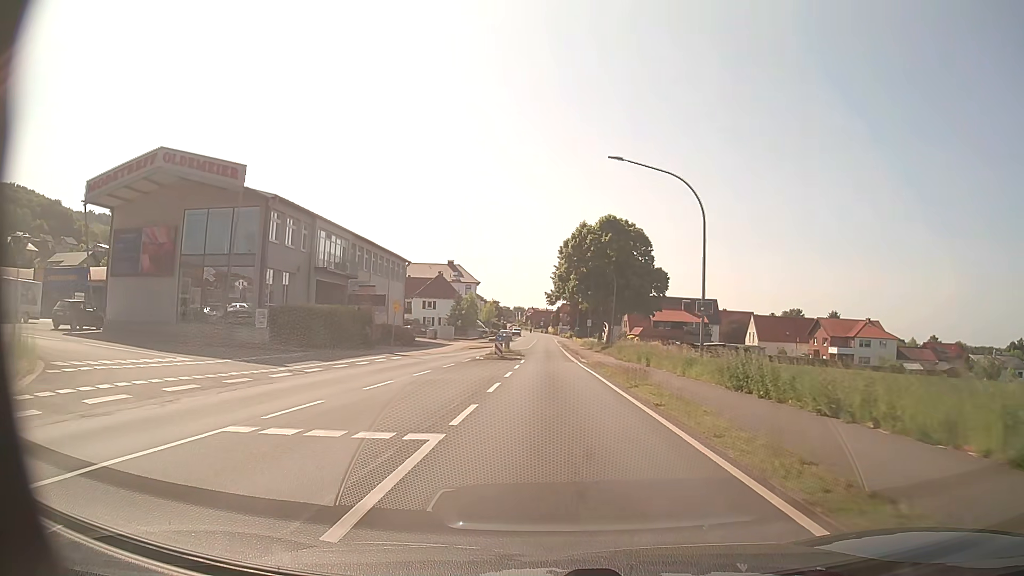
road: primary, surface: asphalt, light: Day
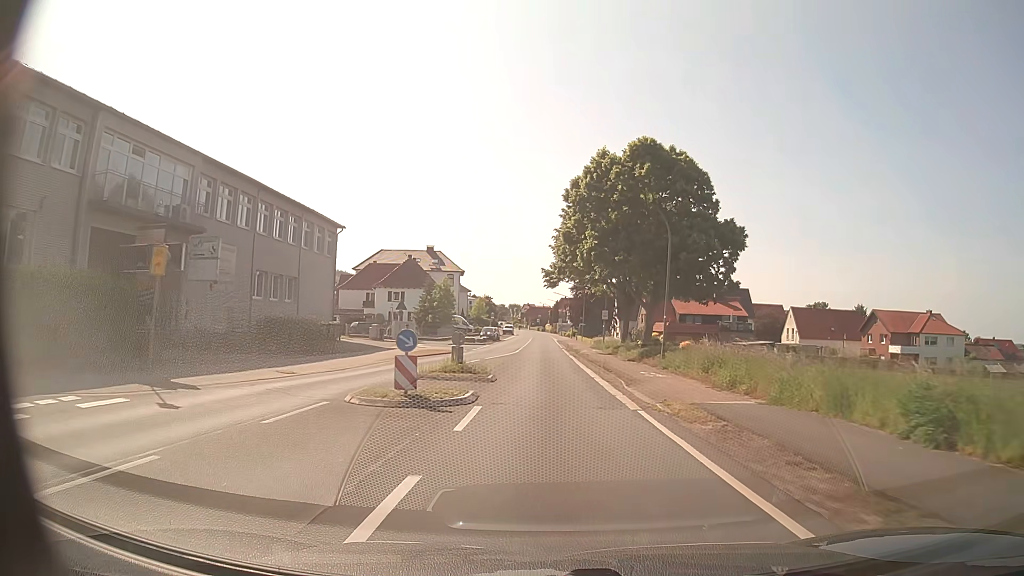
(-0.1, +24.8) m; 0°
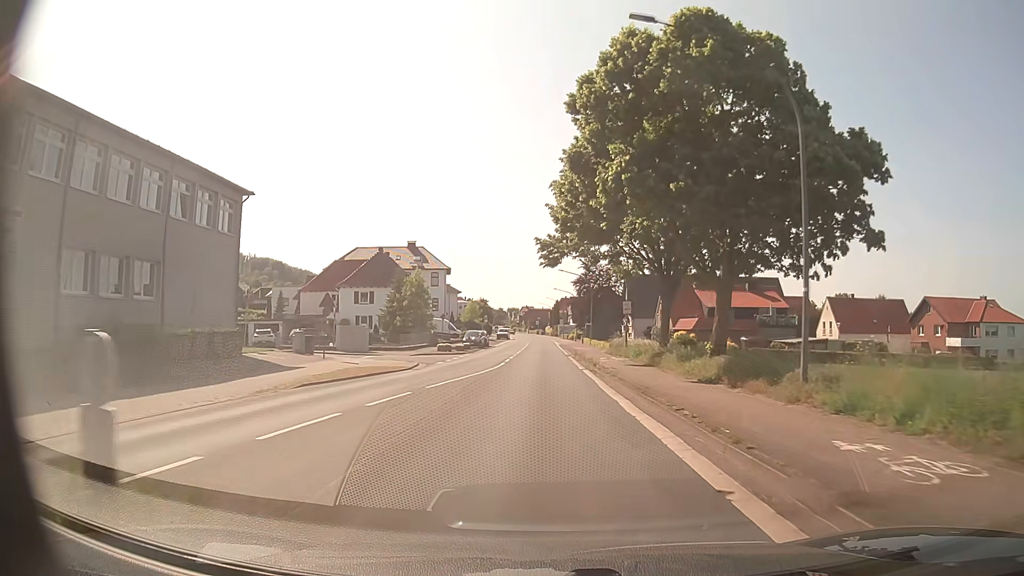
(+0.1, +16.6) m; 0°
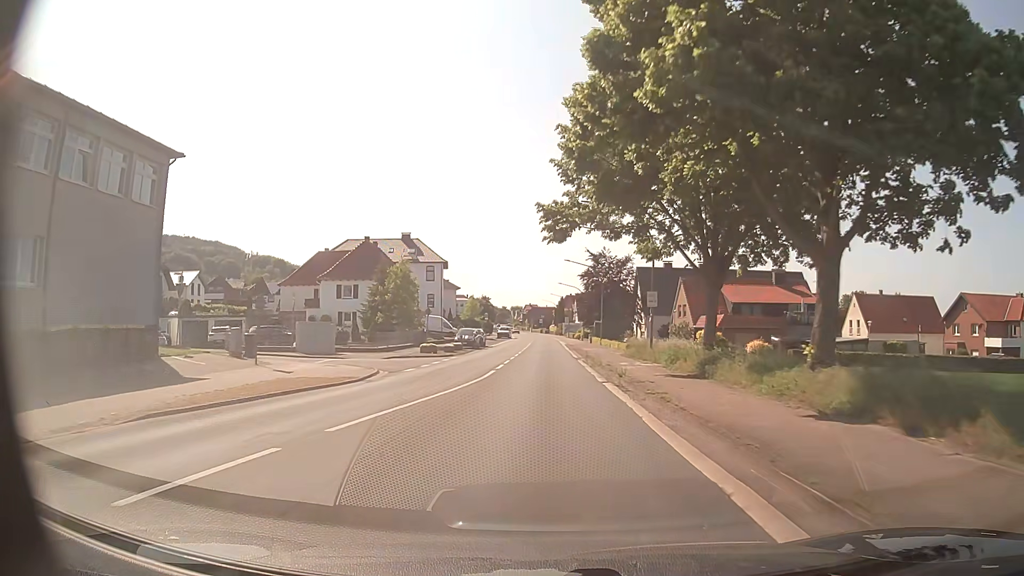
(0.0, +8.4) m; 0°
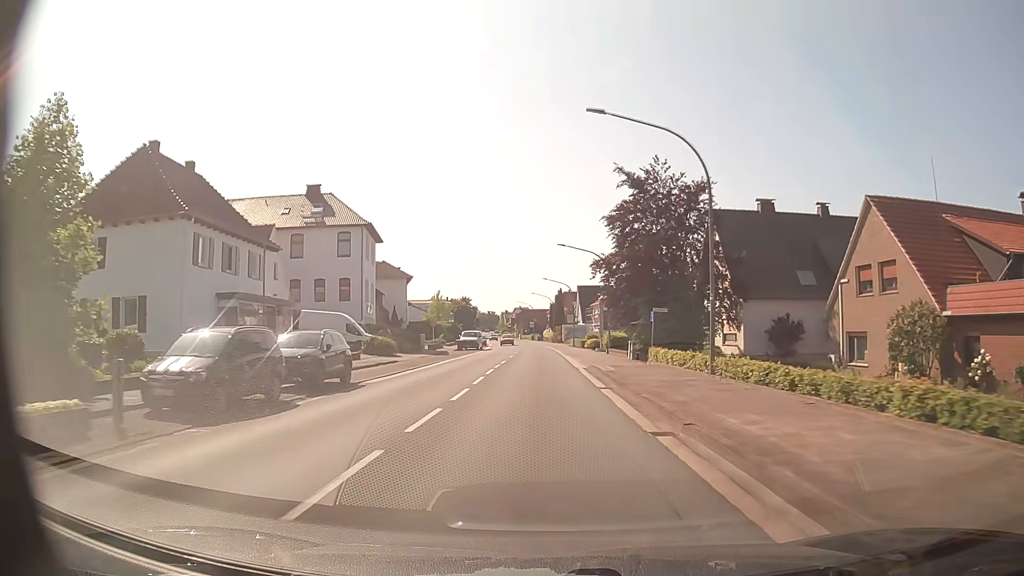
(+0.2, +43.4) m; 0°
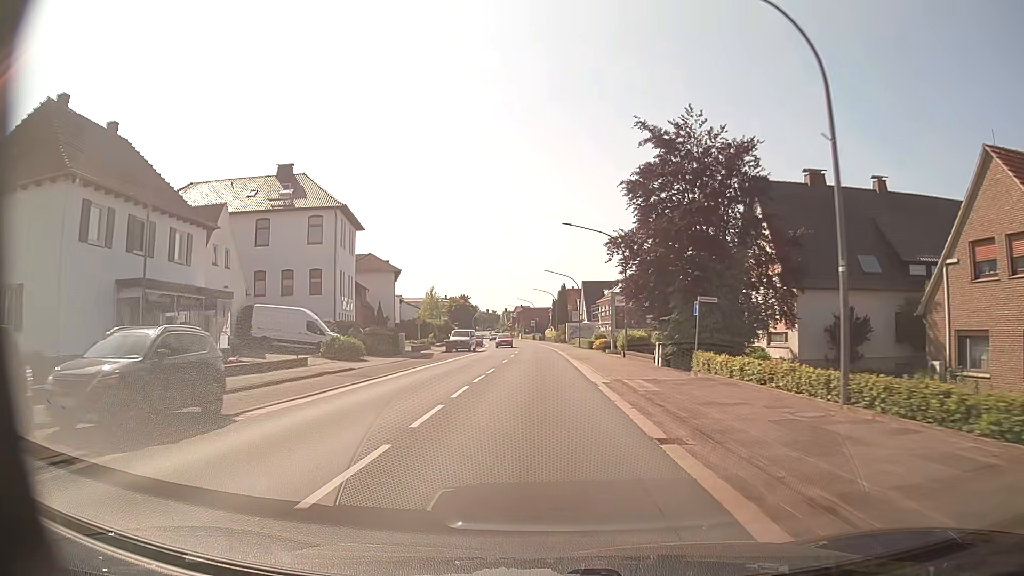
(0.0, +8.9) m; 0°
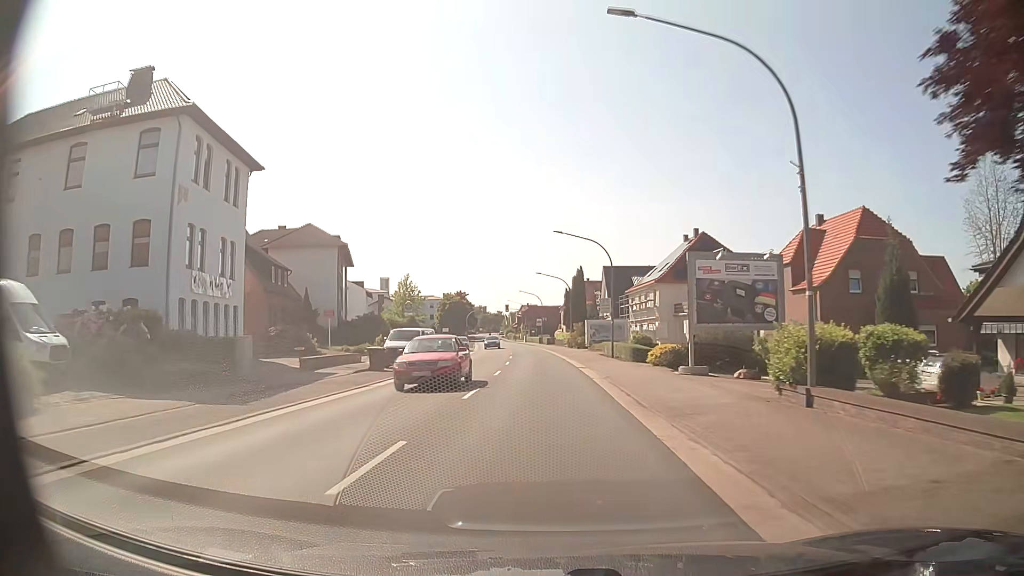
(-0.2, +27.0) m; -1°
(0, +10) (0, +20) (0, +30) (-1, +40) (-1, +50) (-2, +60) (-2, +70) (-3, +80) (-4, +90) (-5, +100) m
